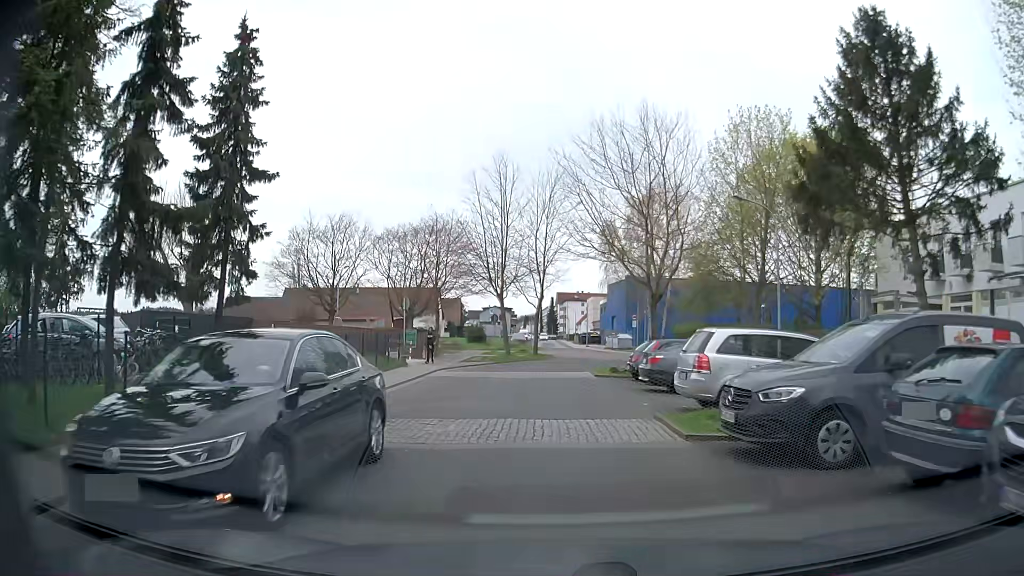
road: unclassified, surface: paved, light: Day
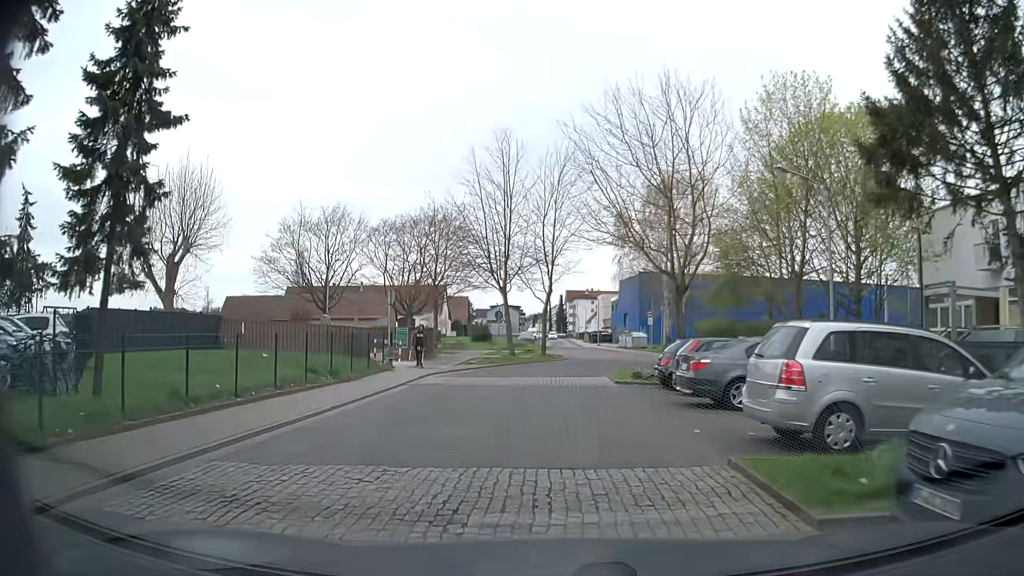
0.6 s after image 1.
(0.0, +4.3) m; -1°
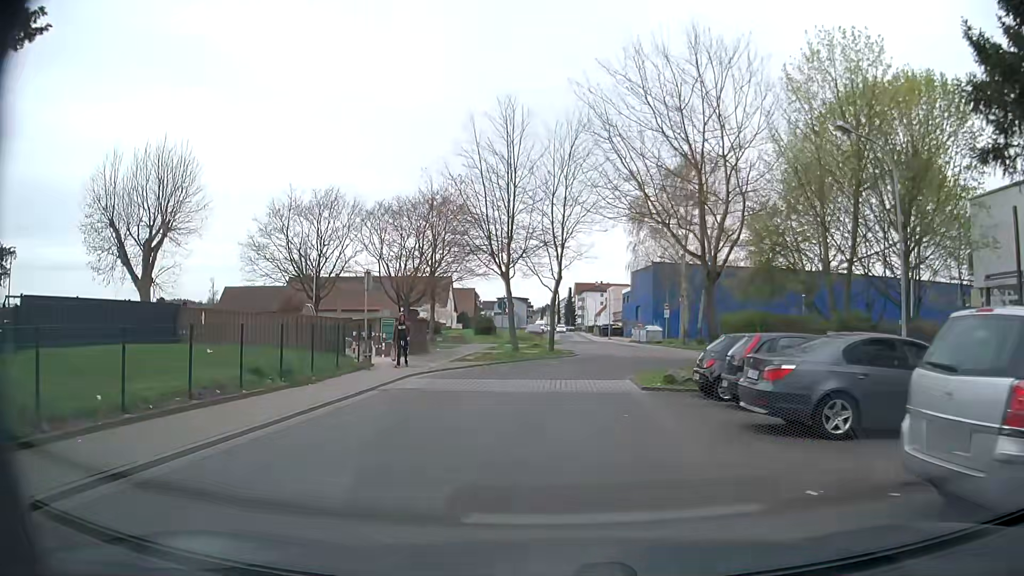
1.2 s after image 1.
(0.0, +4.2) m; 0°
